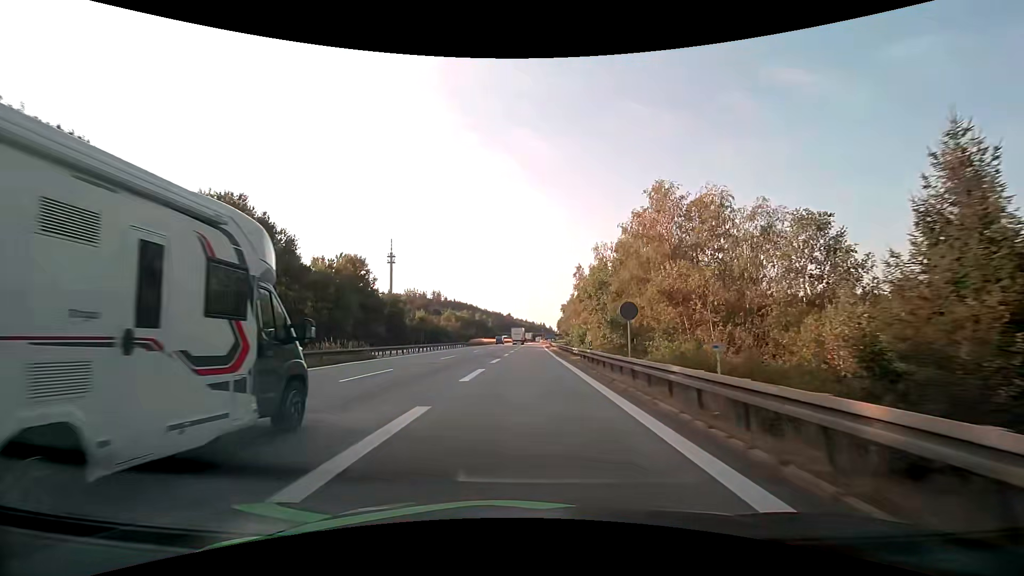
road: motorway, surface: asphalt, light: Day
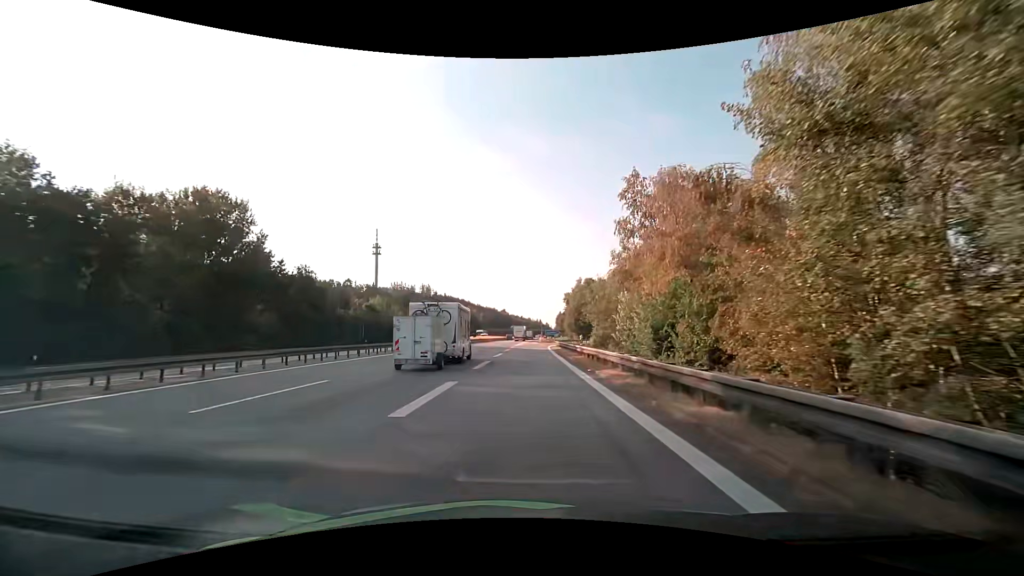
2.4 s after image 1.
(+0.1, +42.1) m; 0°
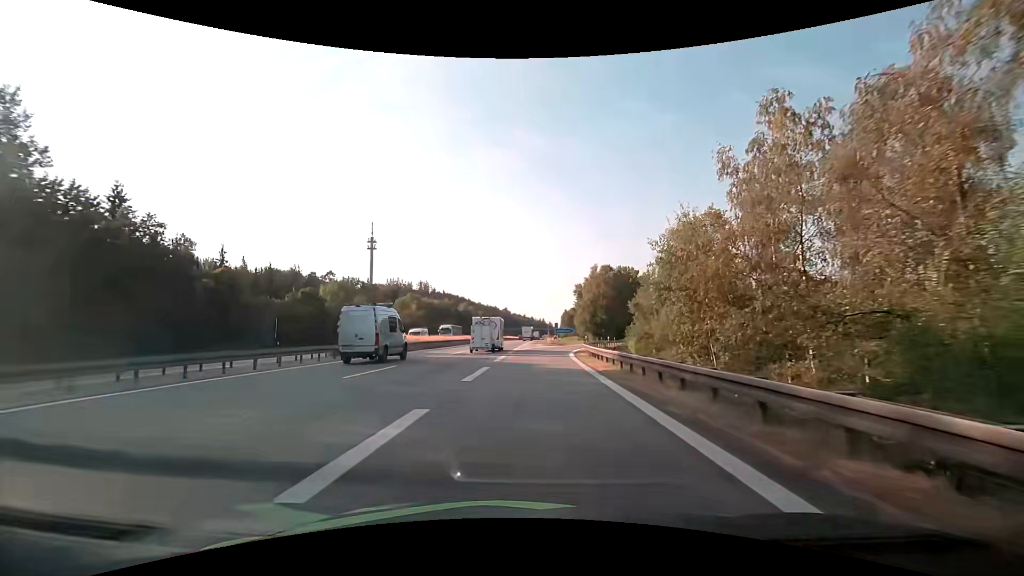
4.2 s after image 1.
(-0.2, +29.0) m; 0°
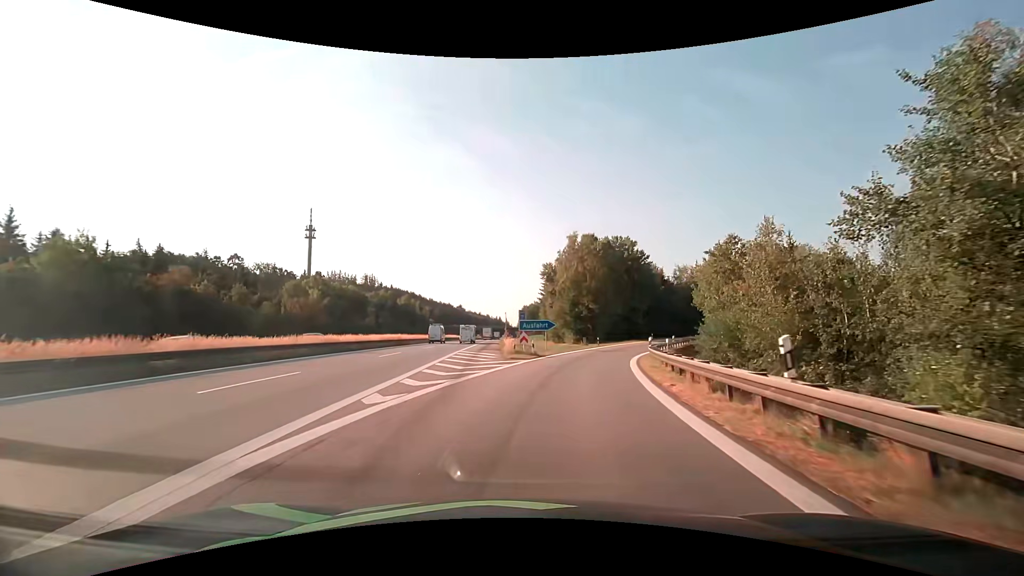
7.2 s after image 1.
(+1.2, +40.1) m; +5°
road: motorway_link
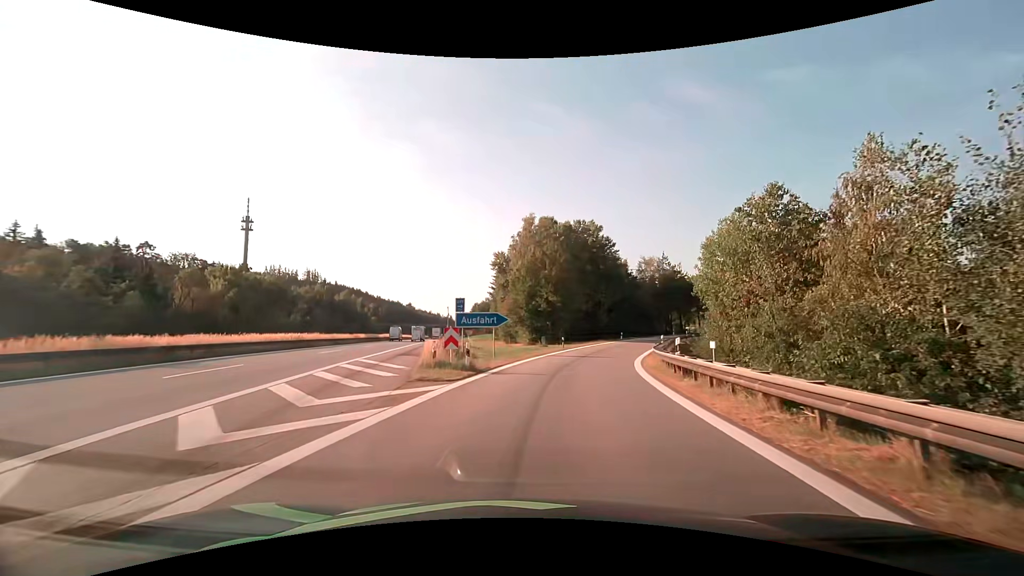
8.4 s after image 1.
(+0.5, +13.4) m; +5°
(0, +10) (+2, +20) (+4, +30) (+7, +39) (+10, +49) (+14, +58) (+18, +67) (+23, +76) (+29, +84) (+35, +92) m
